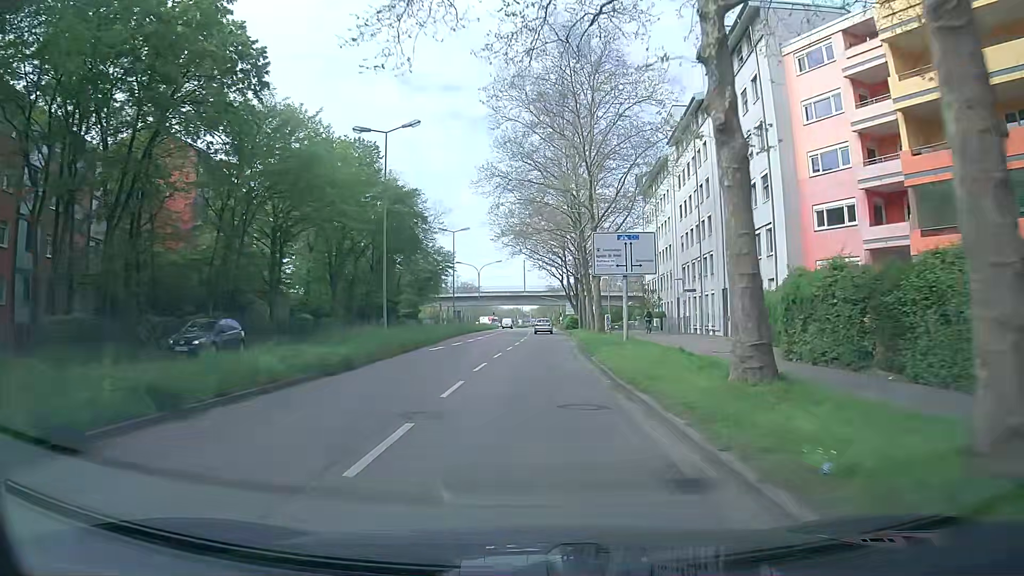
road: secondary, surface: asphalt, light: Day
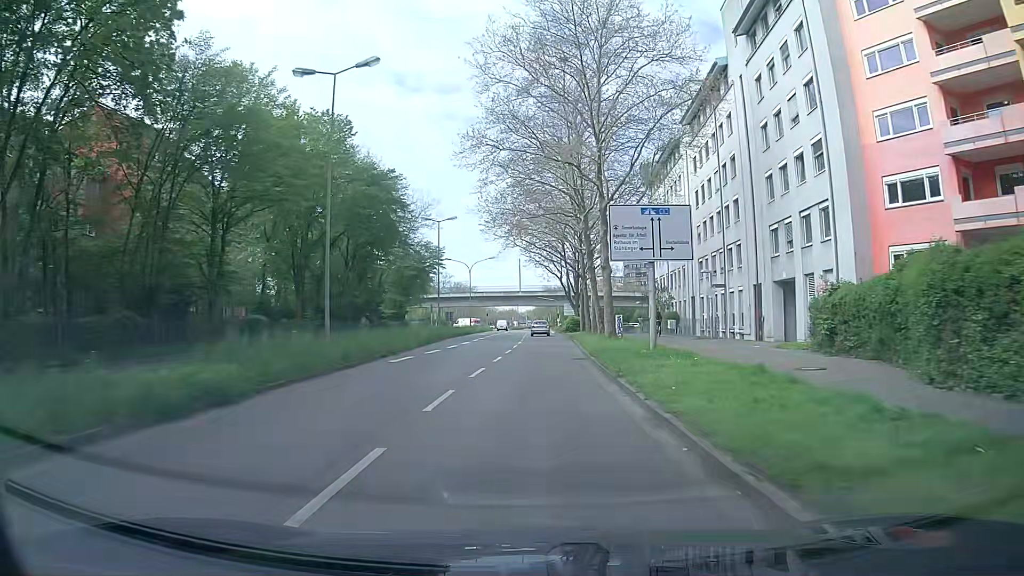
(+0.1, +7.6) m; +1°
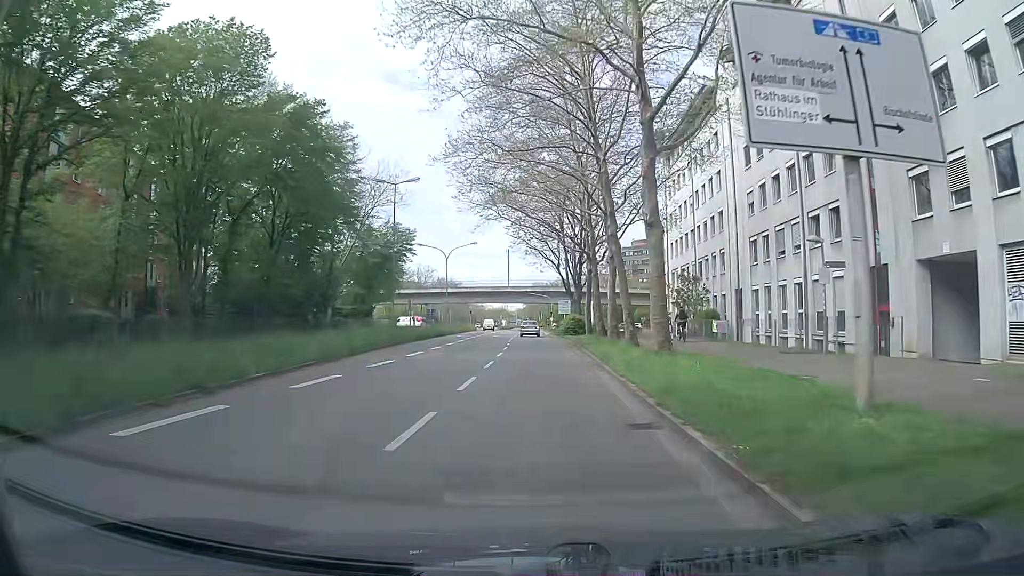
(+0.1, +15.1) m; 0°
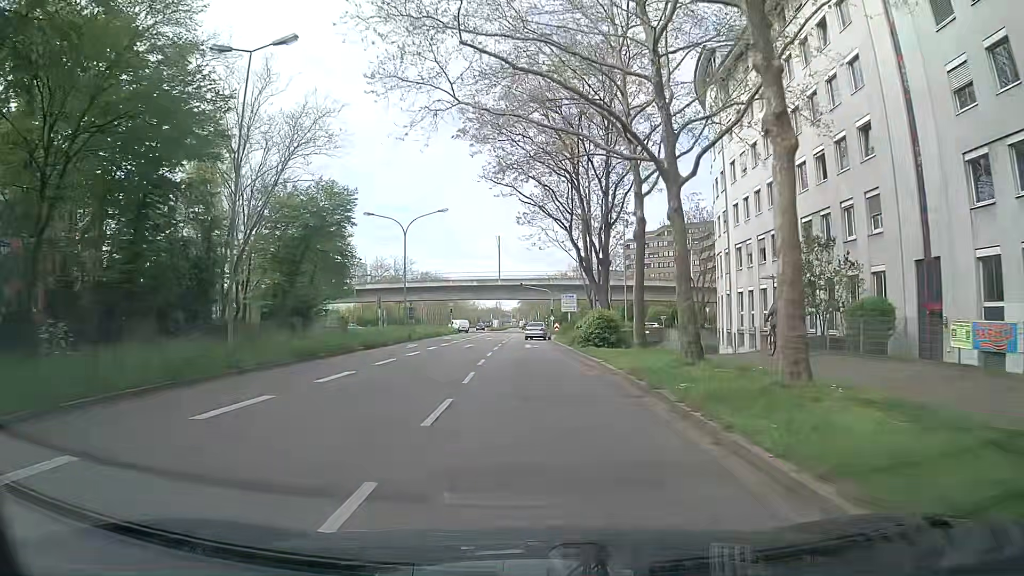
(+0.2, +22.1) m; 0°
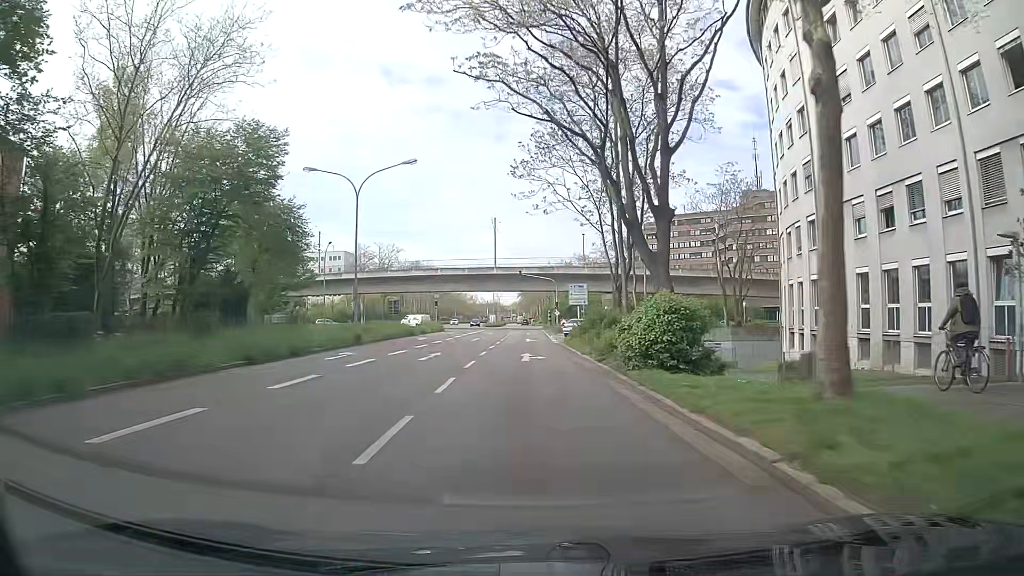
(+0.1, +14.5) m; 0°
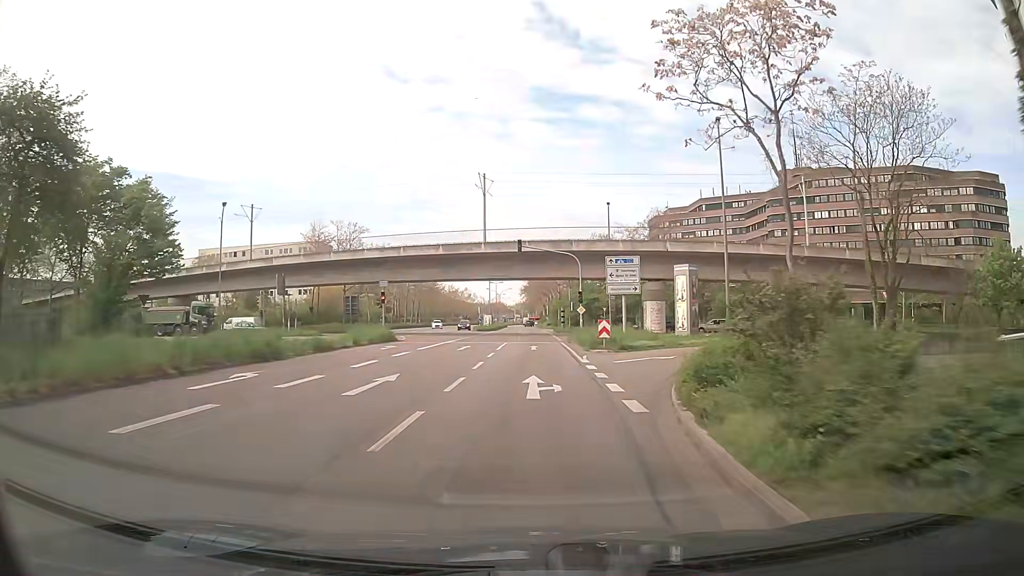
(+0.1, +29.2) m; 0°
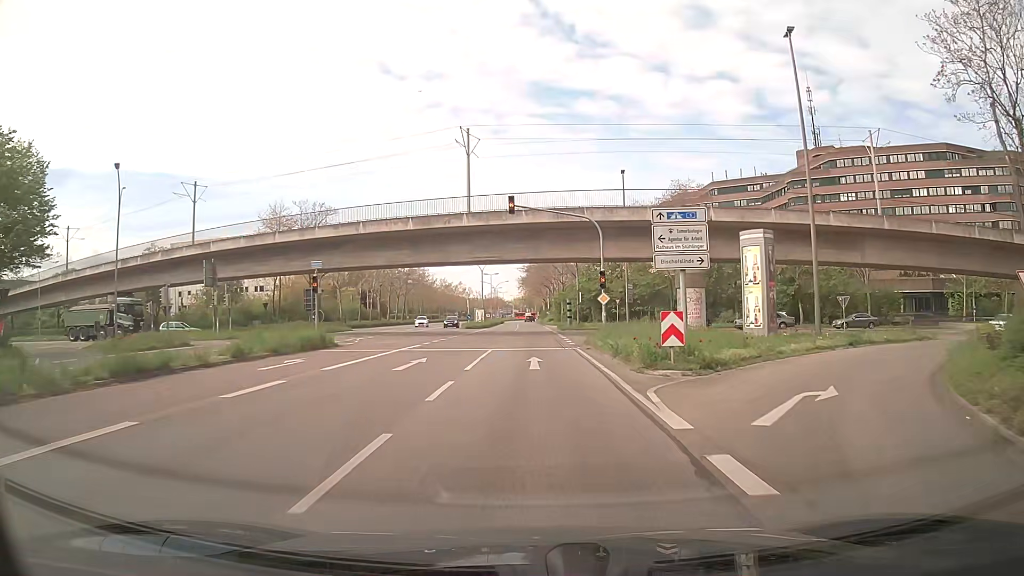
(+0.1, +14.3) m; 0°
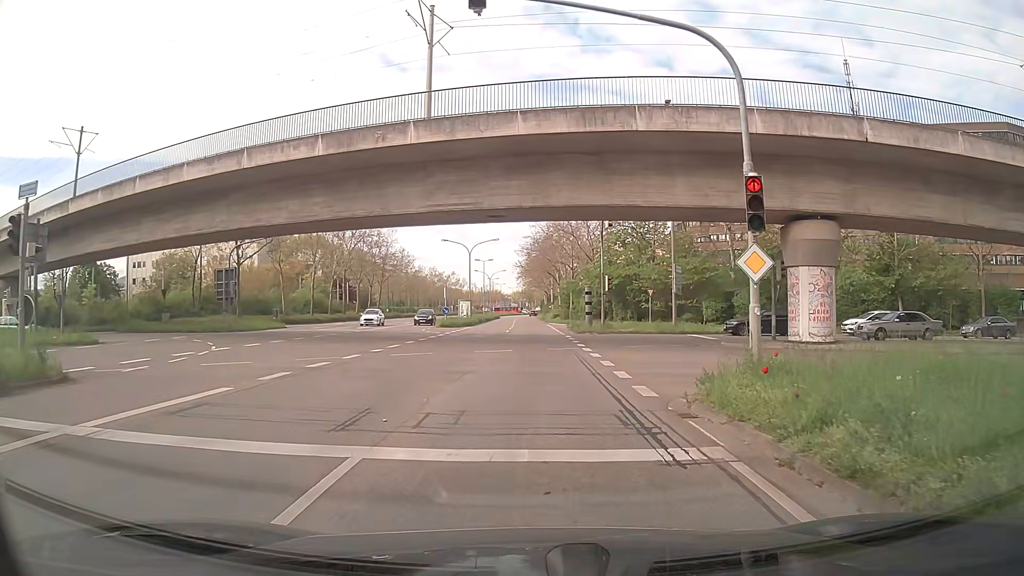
(0.0, +19.6) m; 0°
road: secondary_link
(0, +10) (0, +20) (0, +30) (0, +40) (0, +50) (0, +60) (0, +70) (-1, +80) (-1, +90) (-1, +100) m
